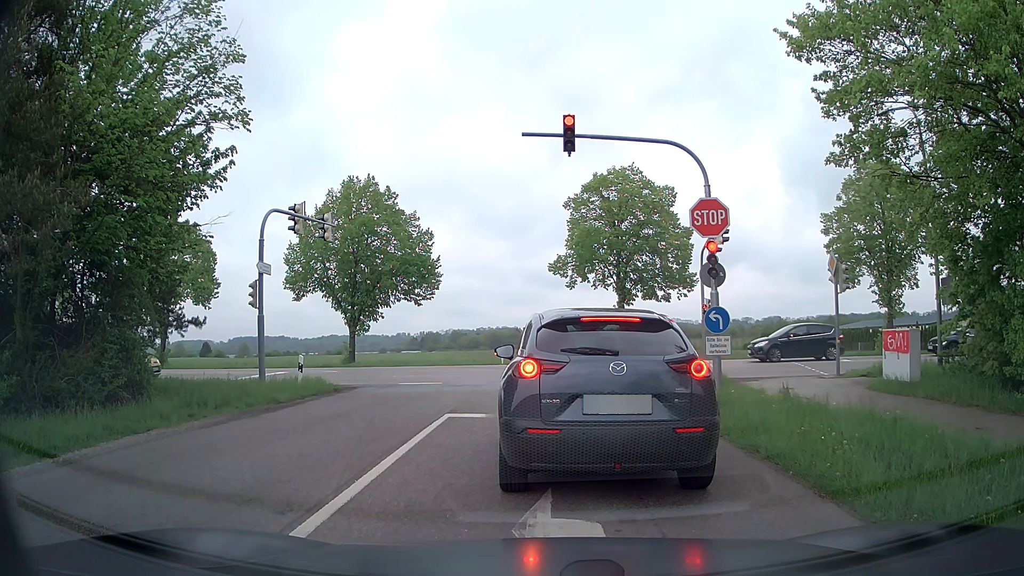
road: tertiary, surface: asphalt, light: Day
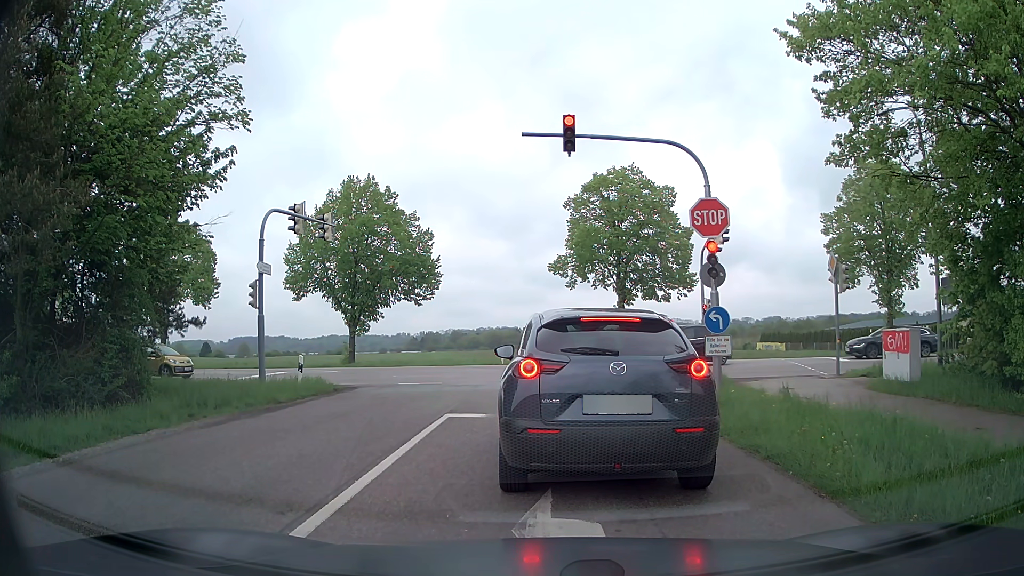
(0.0, 0.0) m; 0°
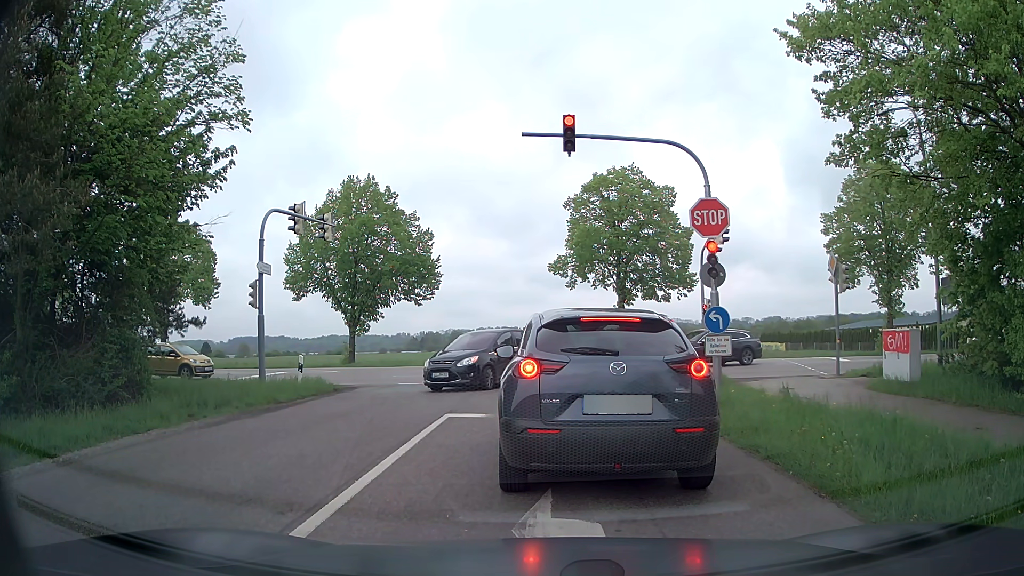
(0.0, 0.0) m; 0°
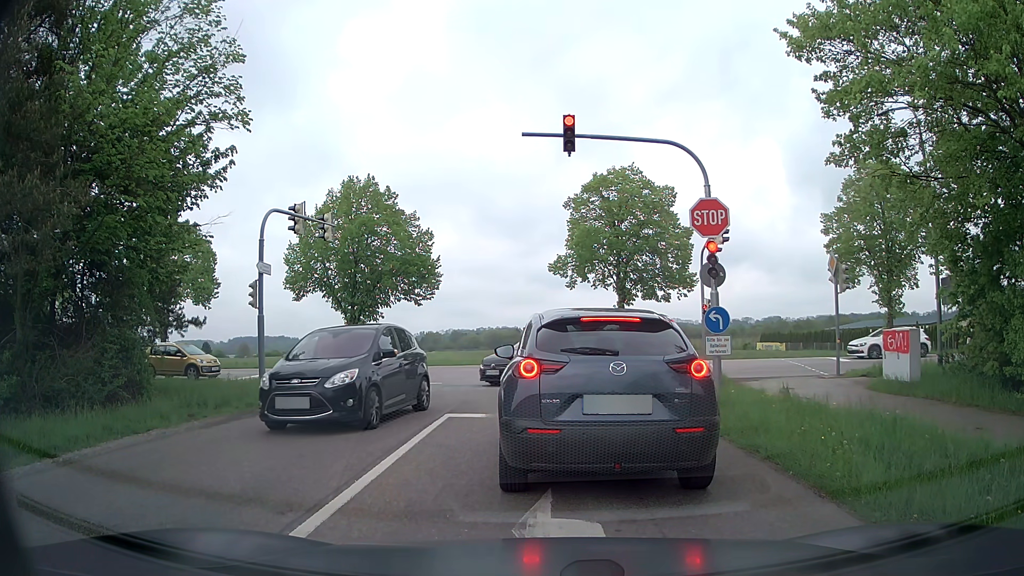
(0.0, 0.0) m; 0°
(0, +10) (0, +20) (-3, +29) (-11, +35) (-21, +38) (-31, +39) (-41, +40) (-51, +41) (-61, +42) (-70, +44) m
